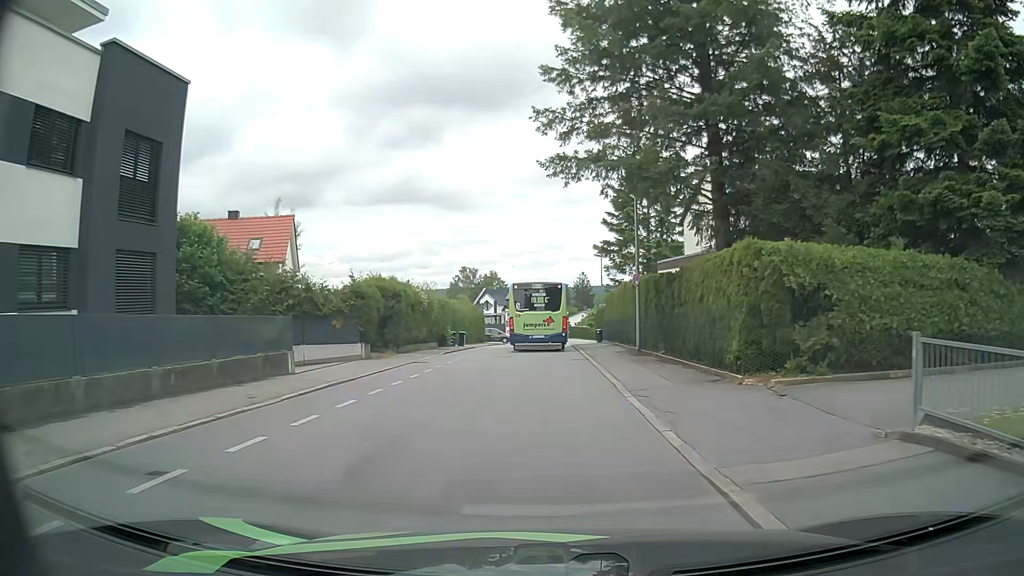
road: residential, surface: asphalt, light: Day
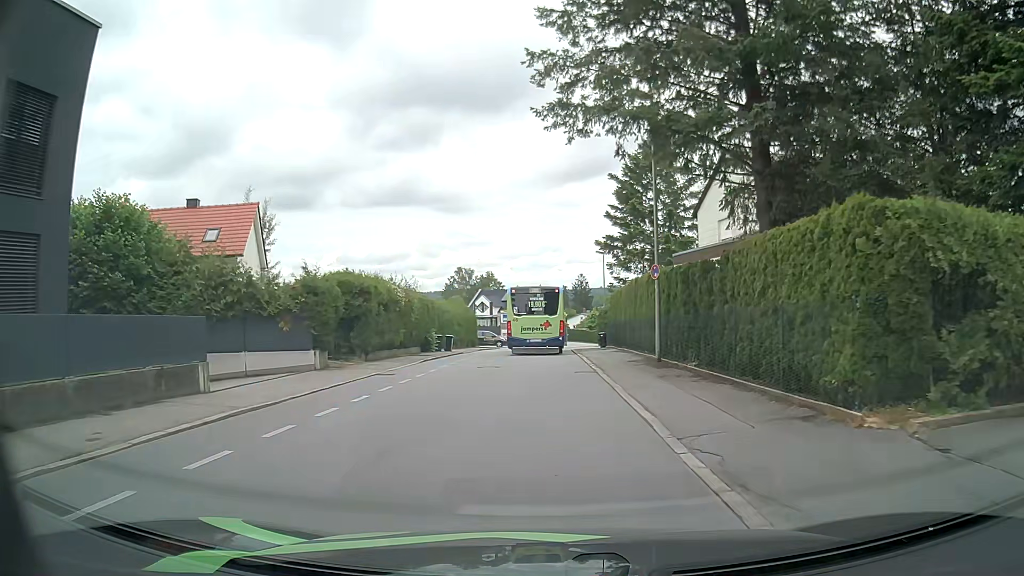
(0.0, +4.9) m; +1°
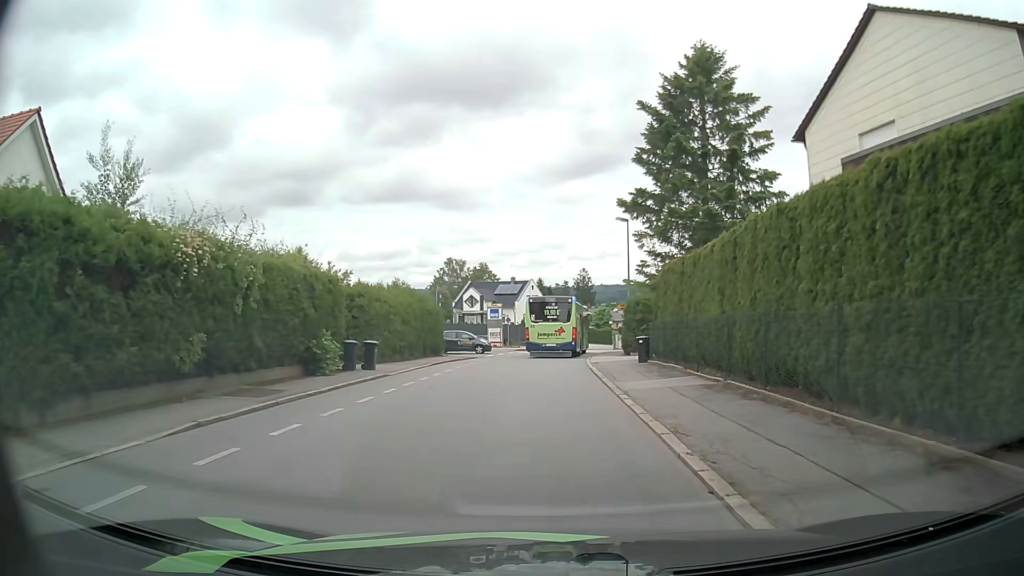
(-0.1, +17.6) m; -1°
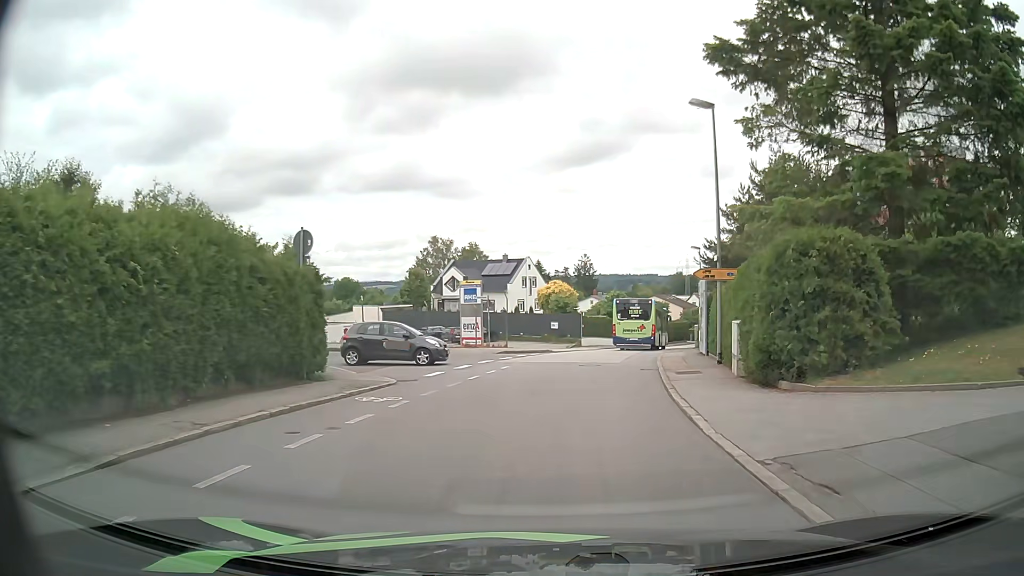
(-0.2, +20.9) m; 0°
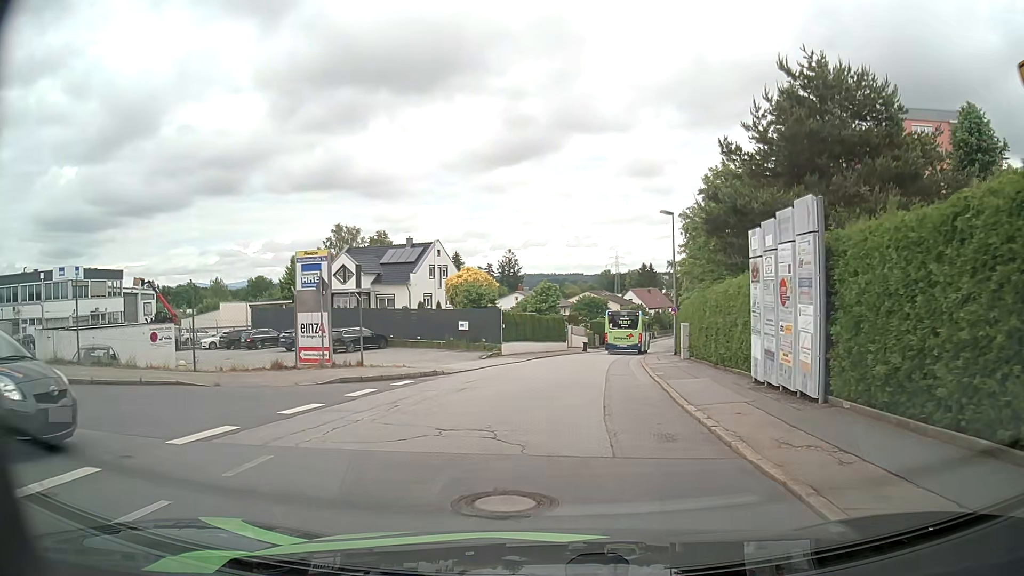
(+1.0, +17.1) m; +7°
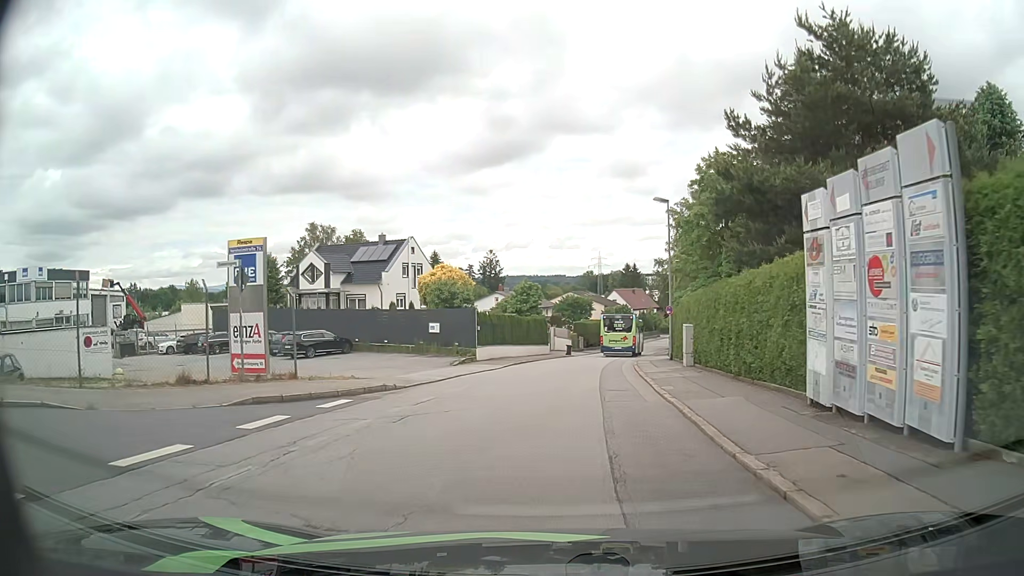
(0.0, +4.2) m; 0°
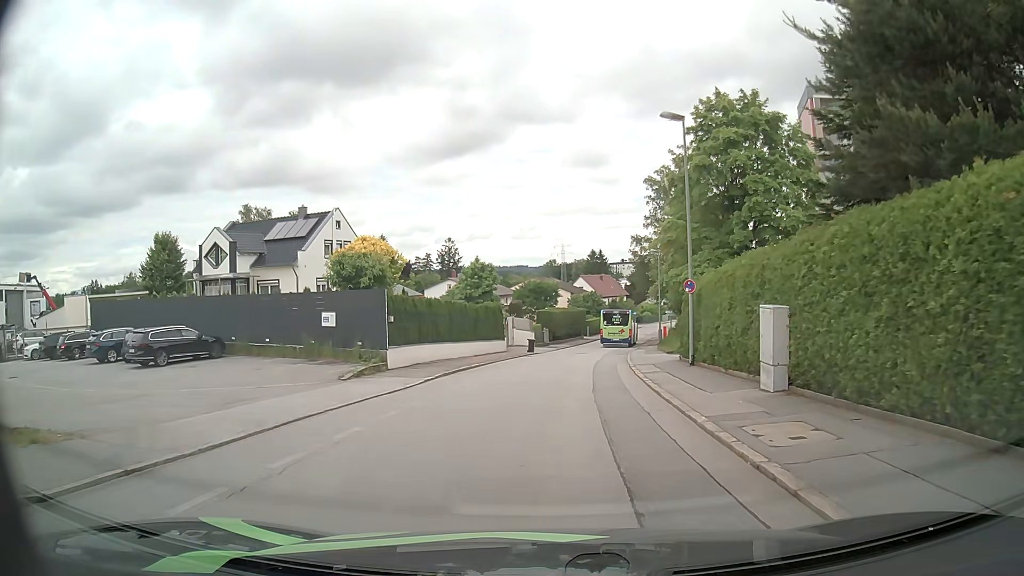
(+0.5, +12.6) m; +4°
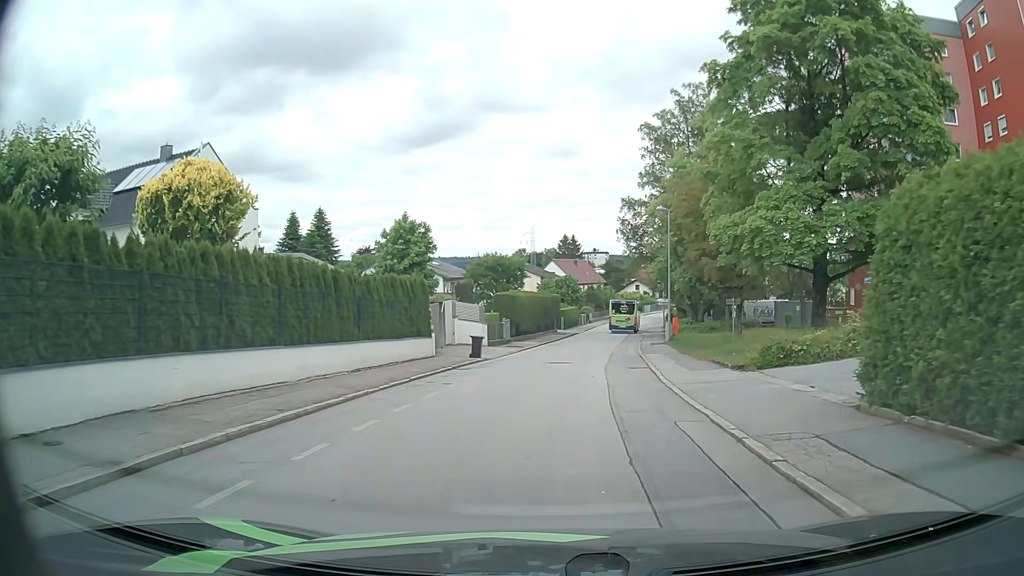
(+0.5, +17.7) m; +3°
(0, +10) (+1, +20) (+2, +30) (+3, +40) (+4, +50) (+6, +60) (+7, +70) (+9, +79) (+11, +89) (+14, +99) m
